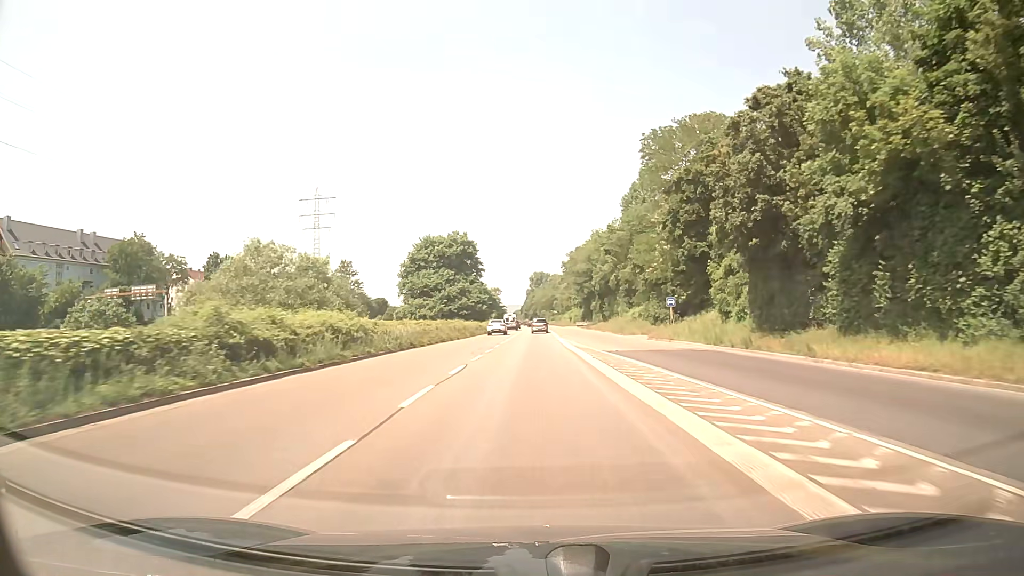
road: trunk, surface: asphalt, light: Day
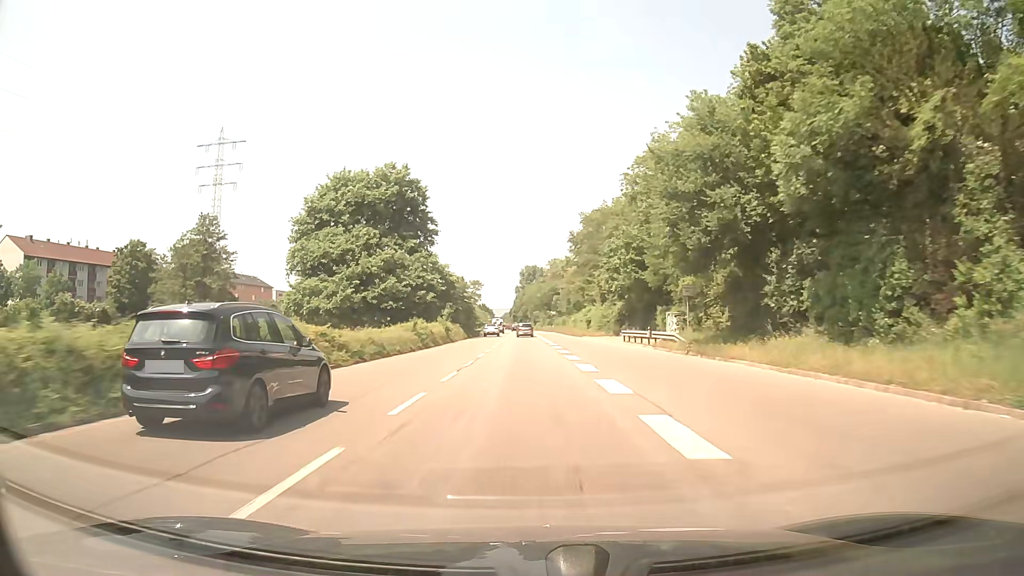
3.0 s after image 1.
(+0.3, +61.3) m; 0°
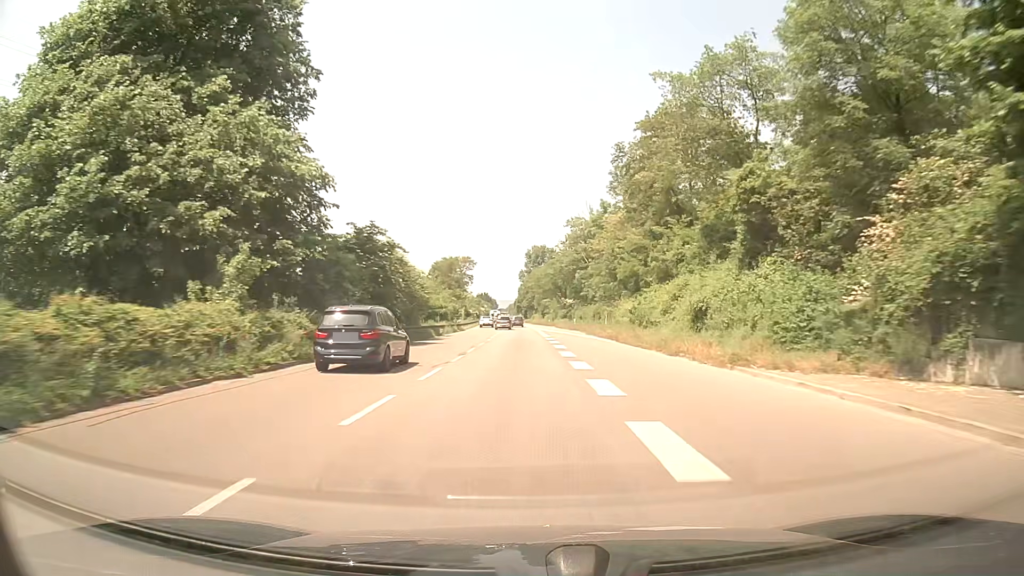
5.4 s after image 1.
(+0.2, +50.0) m; 0°
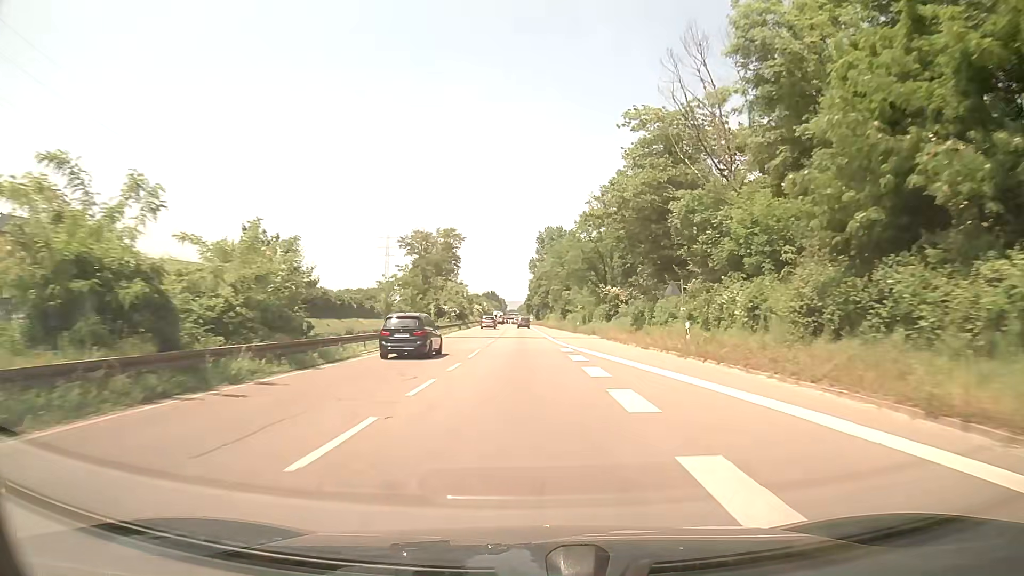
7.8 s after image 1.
(-0.4, +50.7) m; -1°
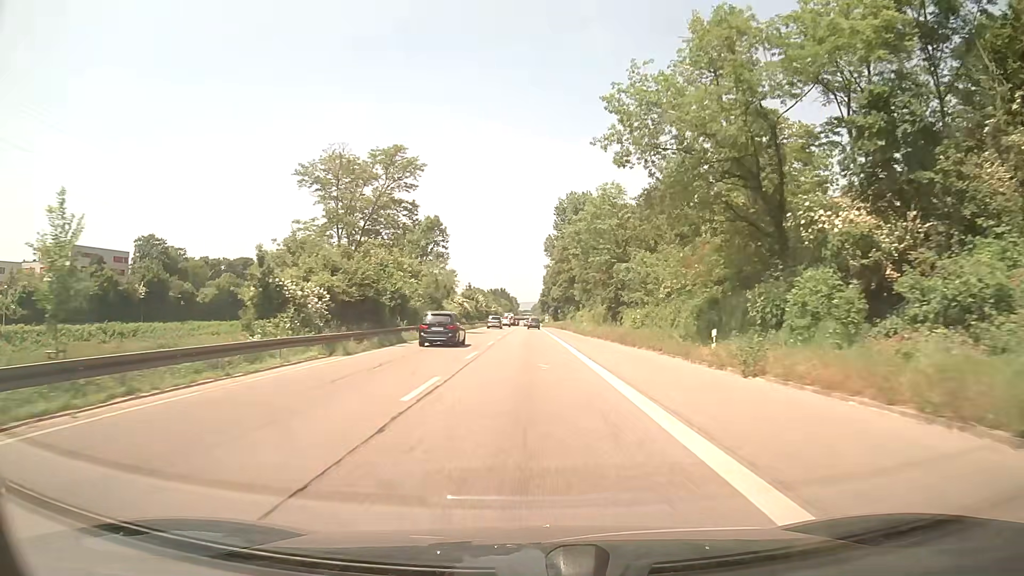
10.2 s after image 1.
(-0.6, +50.7) m; -1°
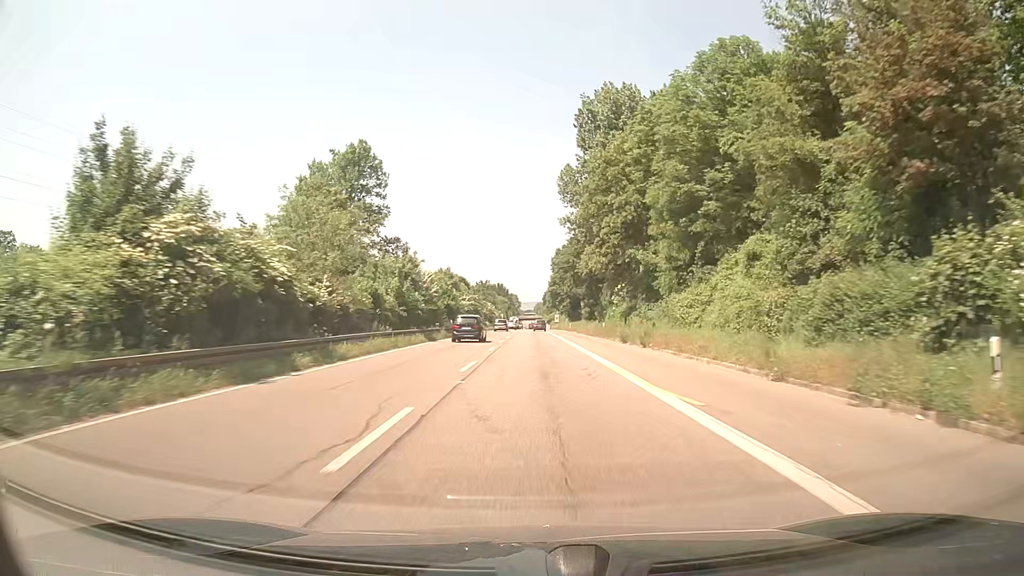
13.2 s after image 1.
(-0.8, +62.5) m; -1°
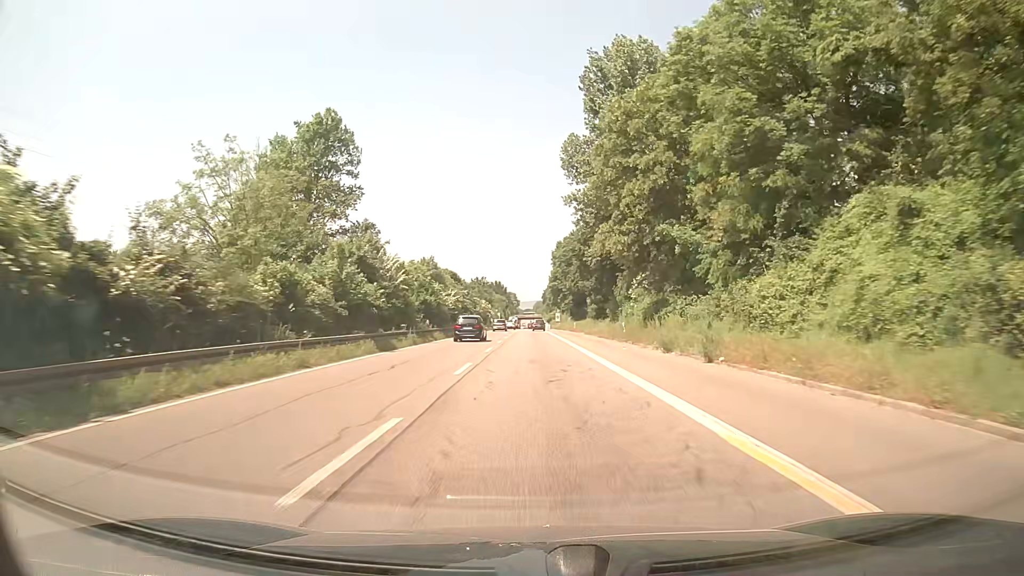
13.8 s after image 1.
(0.0, +12.5) m; 0°
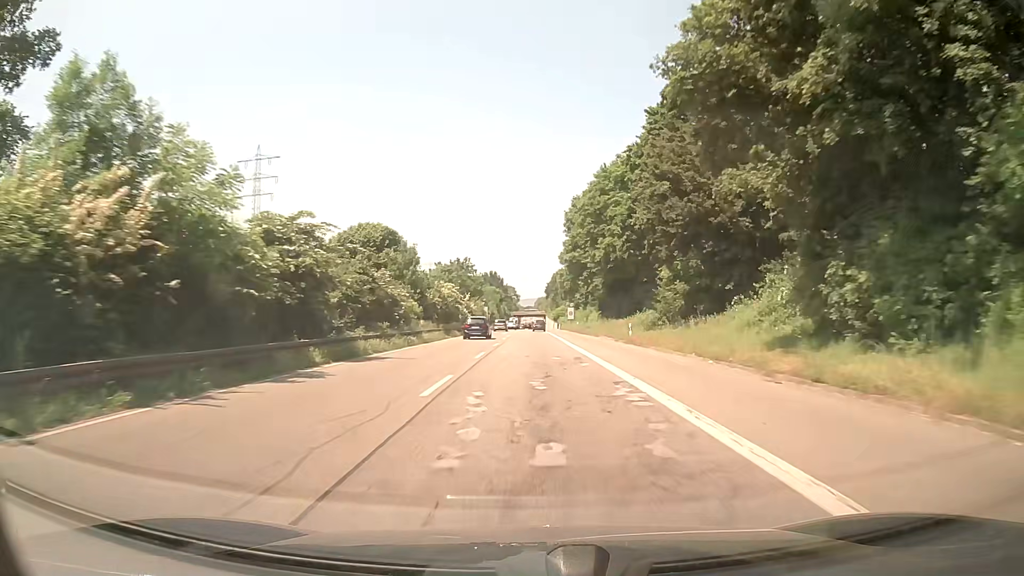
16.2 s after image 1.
(-0.1, +50.2) m; 0°
(0, +10) (0, +20) (0, +30) (0, +40) (0, +50) (0, +60) (0, +70) (0, +80) (0, +90) (0, +100) m
